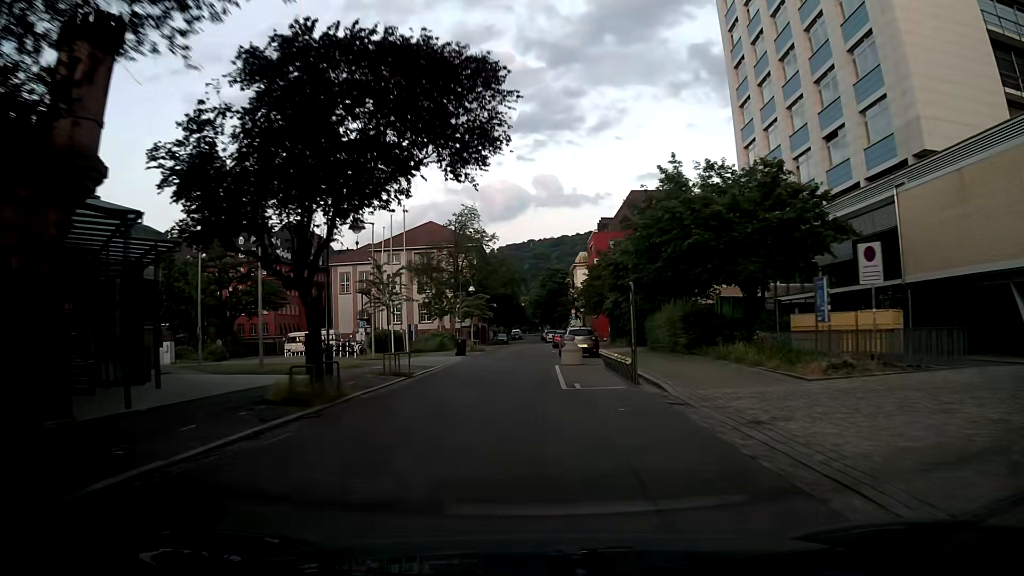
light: Day
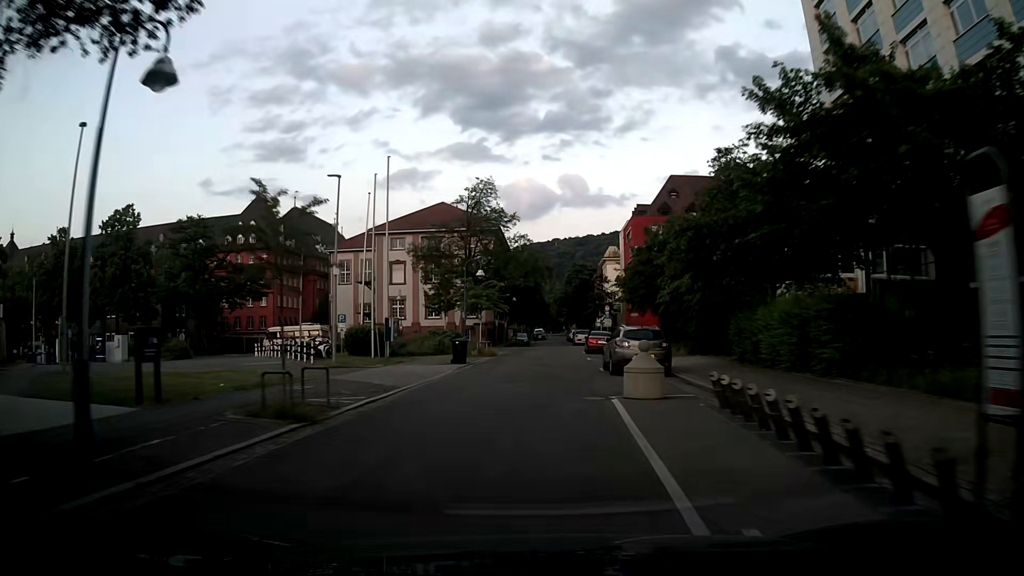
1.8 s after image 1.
(+0.3, +12.5) m; +1°
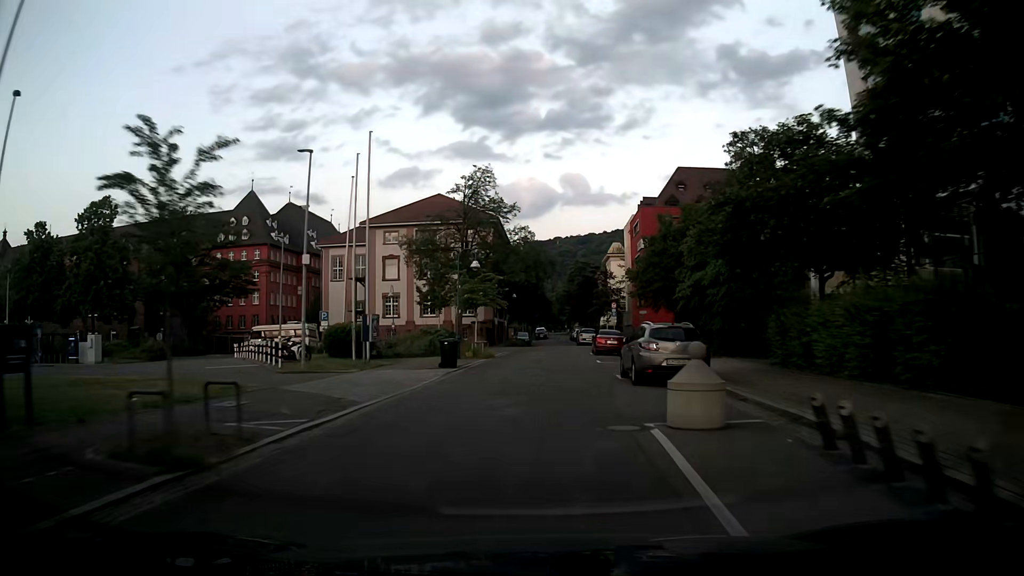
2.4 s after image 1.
(0.0, +4.2) m; -2°
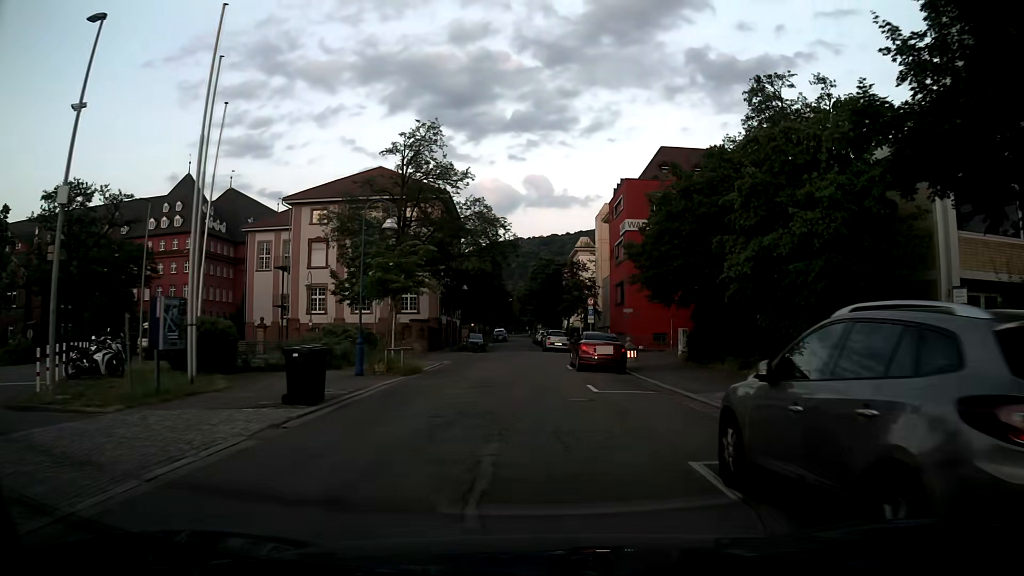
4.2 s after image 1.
(+0.5, +12.8) m; +4°
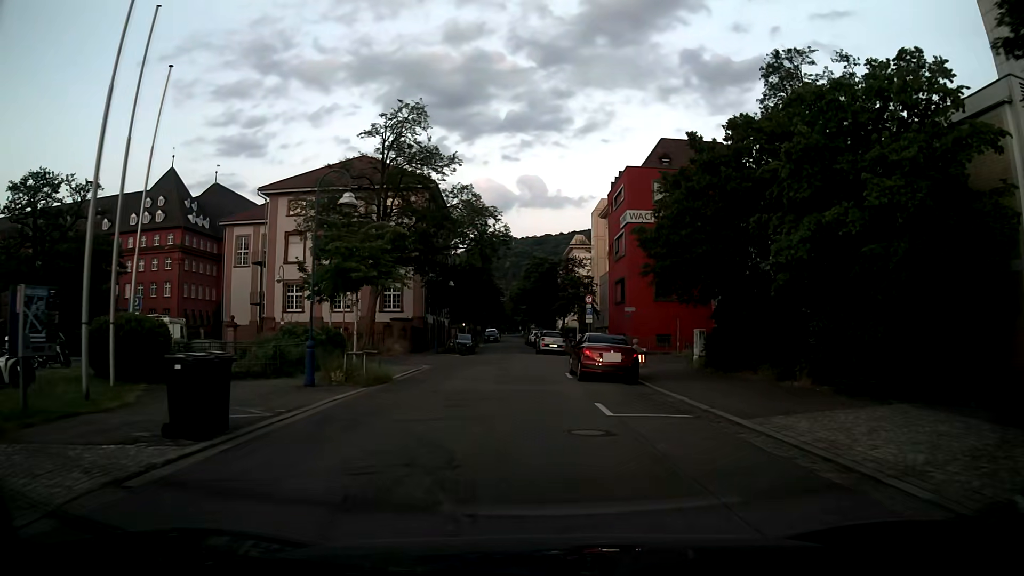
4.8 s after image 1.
(0.0, +4.2) m; +1°
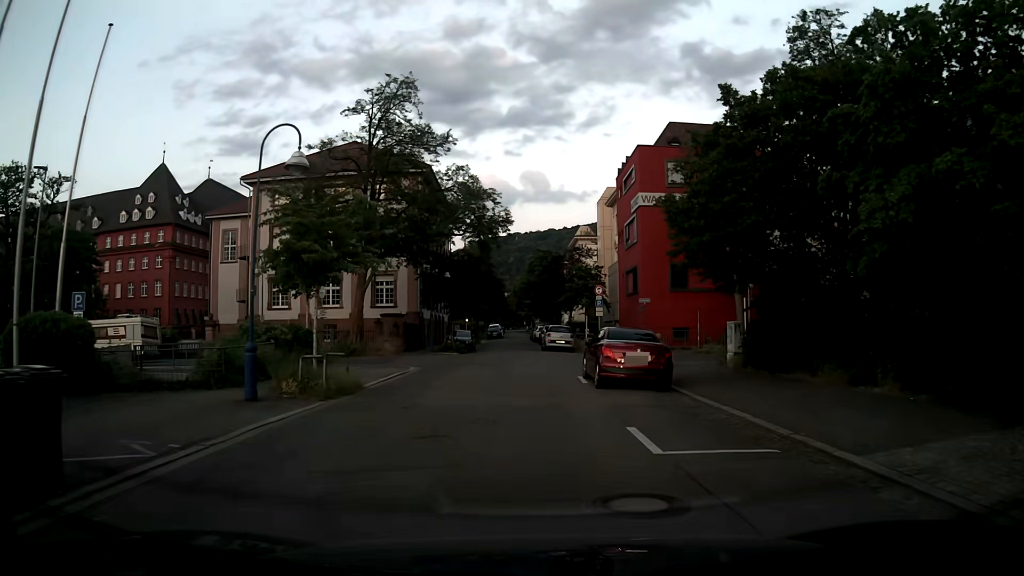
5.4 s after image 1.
(0.0, +4.0) m; -1°
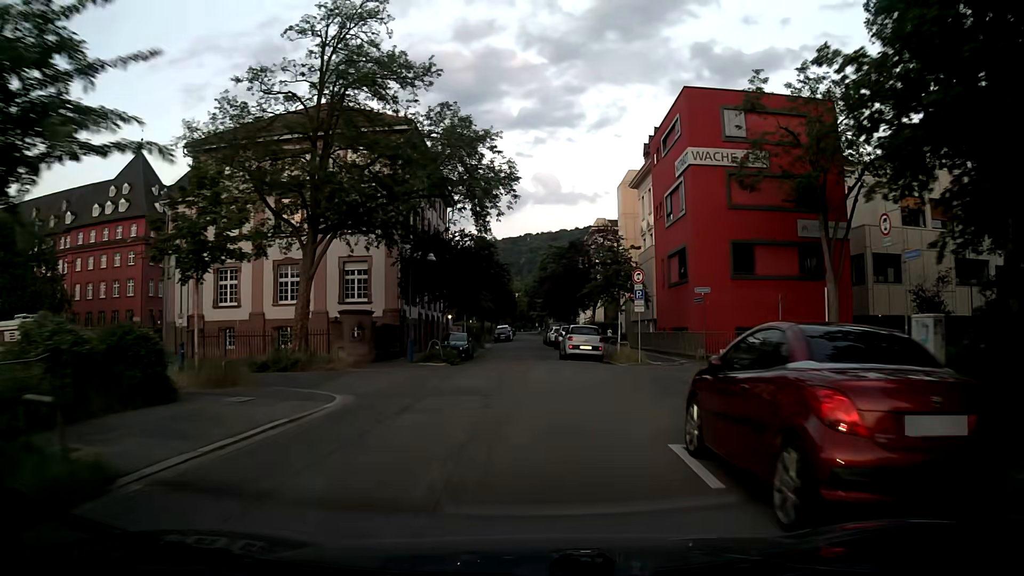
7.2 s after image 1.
(0.0, +10.8) m; 0°
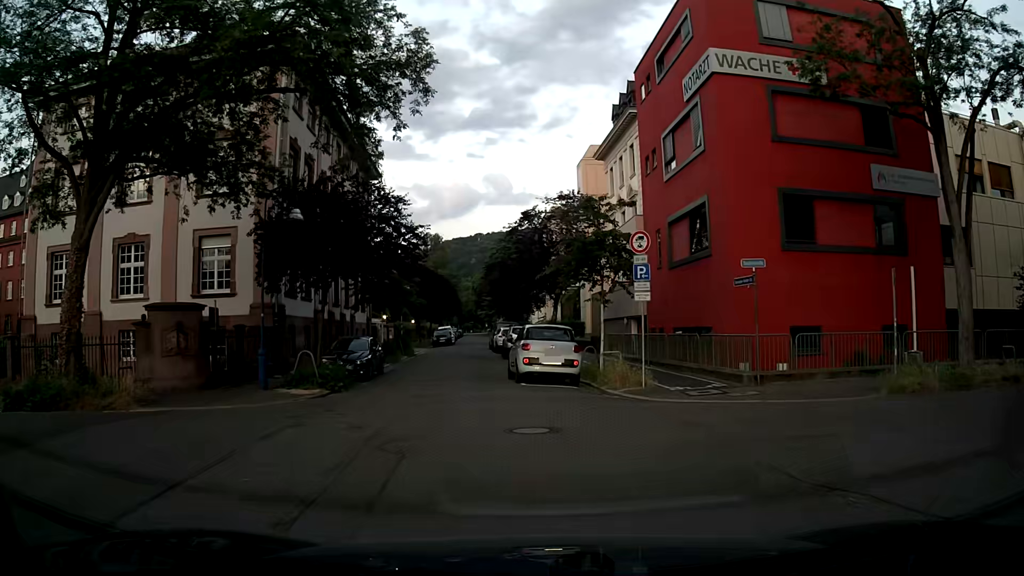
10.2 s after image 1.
(+0.2, +11.7) m; +3°
